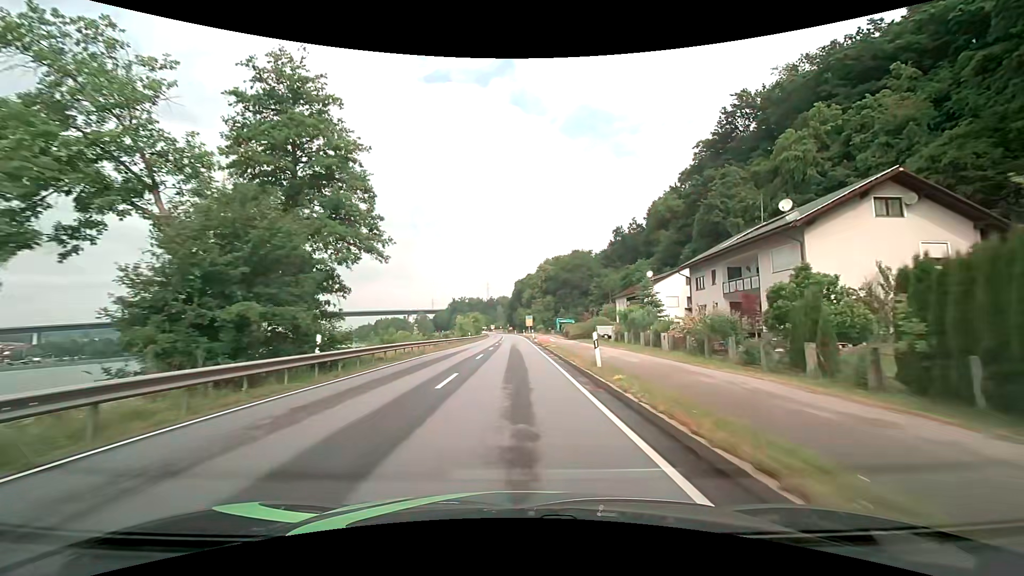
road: primary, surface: asphalt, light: Day
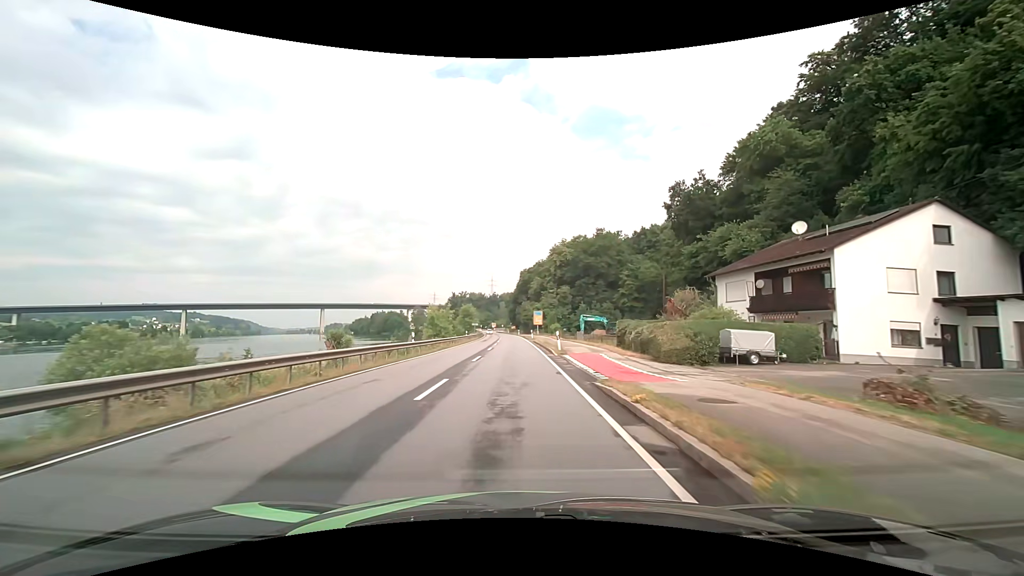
(-0.1, +38.0) m; -1°
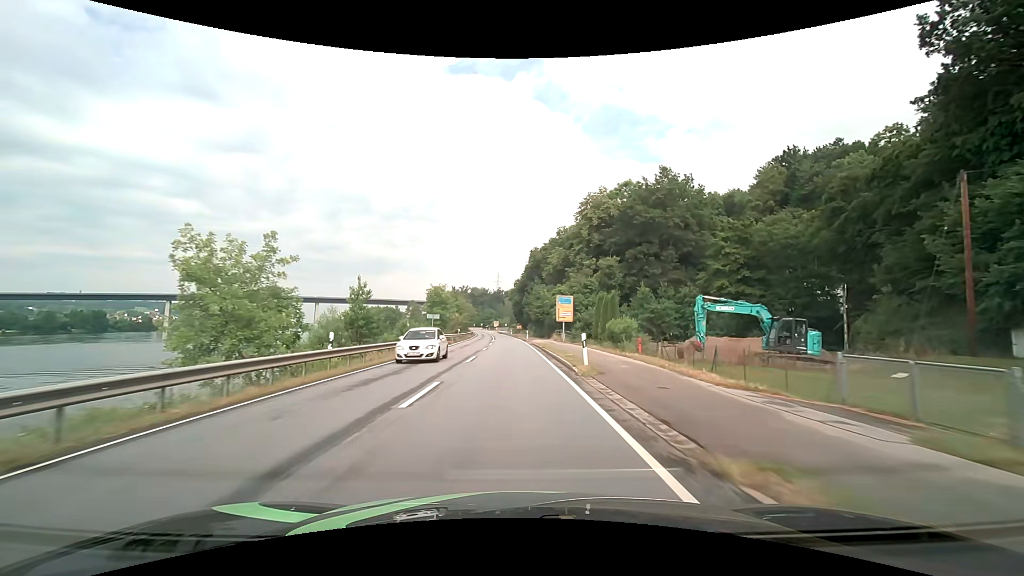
(0.0, +49.1) m; -1°
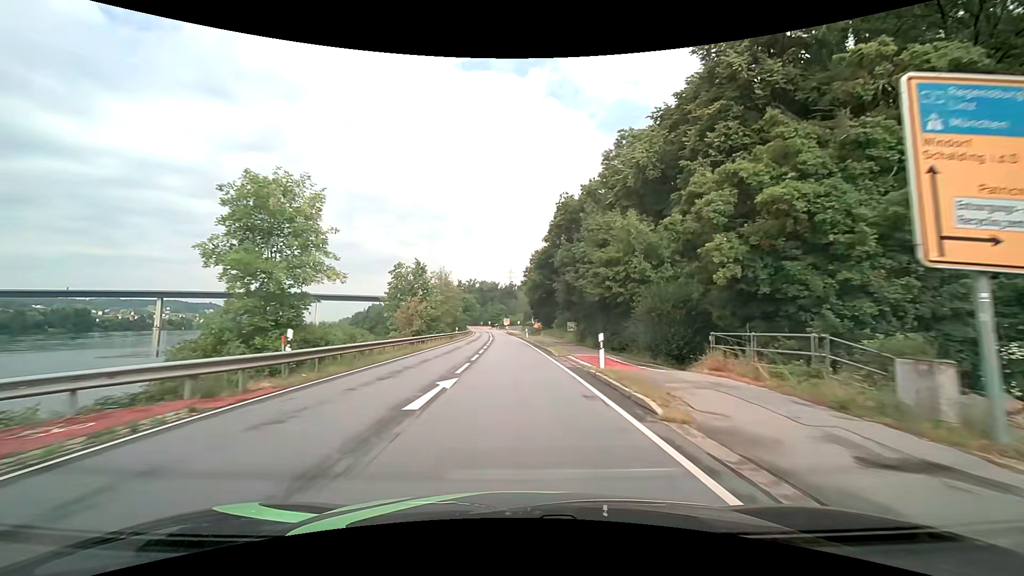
(-0.7, +48.2) m; -1°
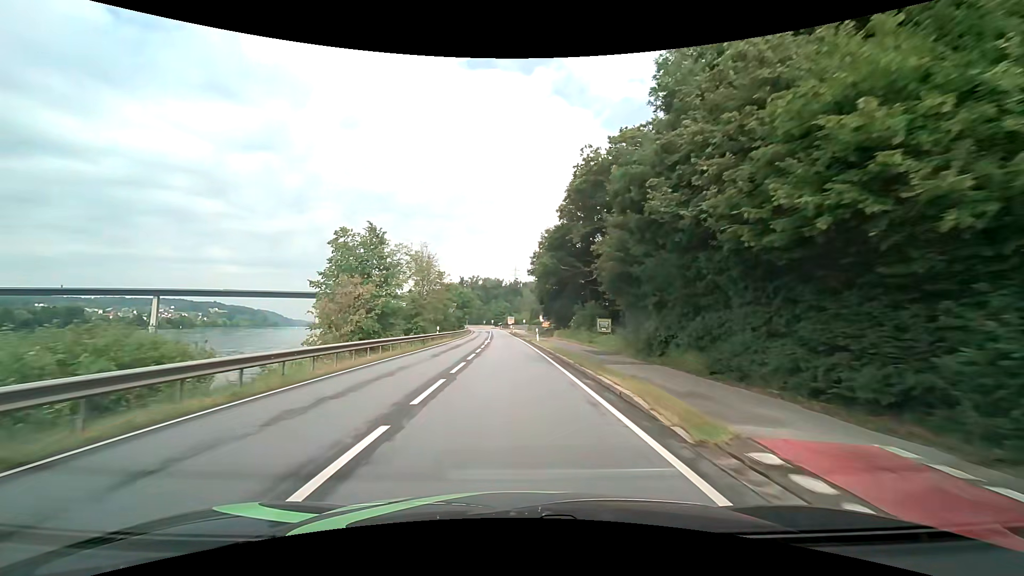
(-0.1, +18.0) m; -1°
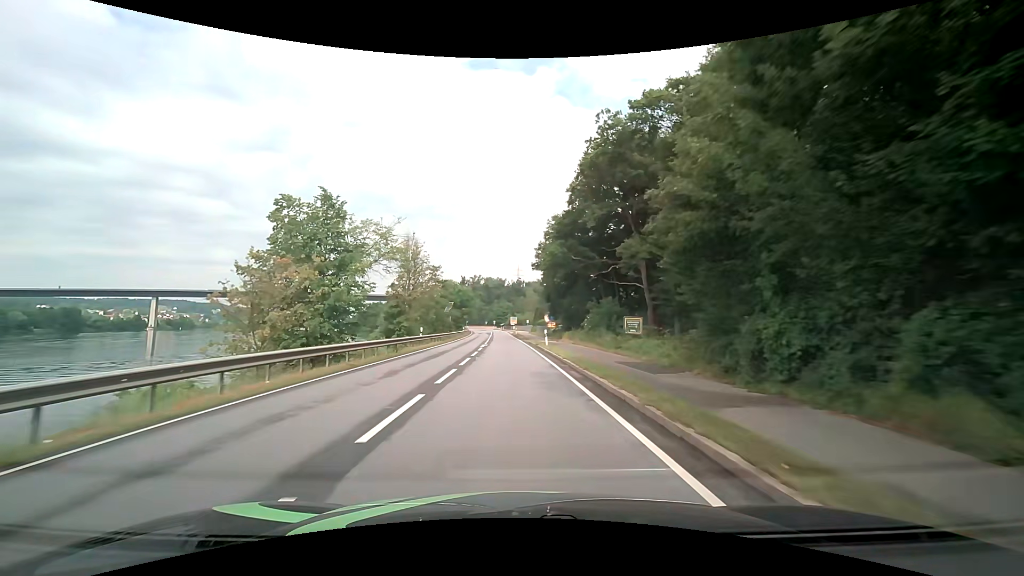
(0.0, +8.7) m; 0°
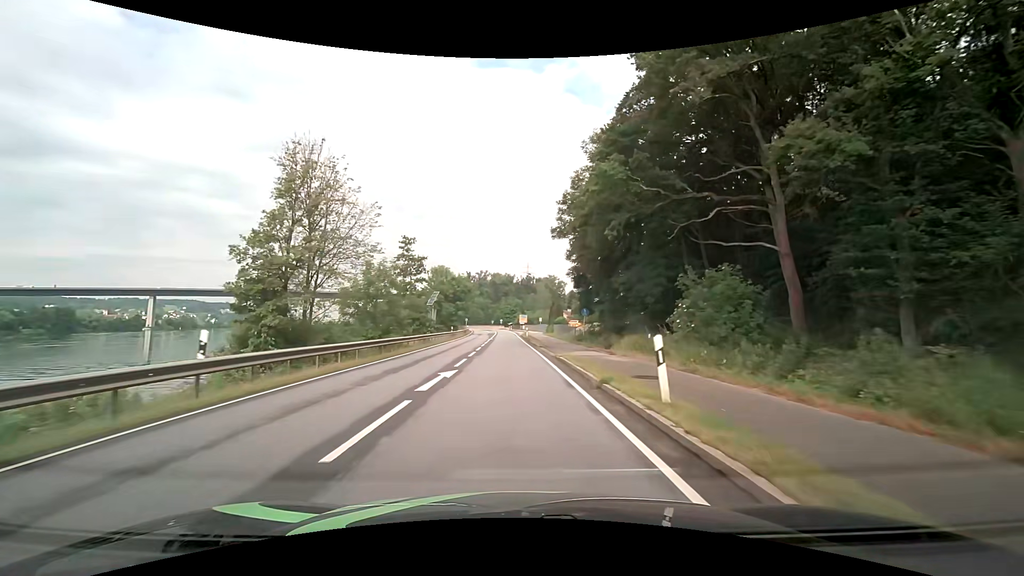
(-0.2, +24.8) m; -1°
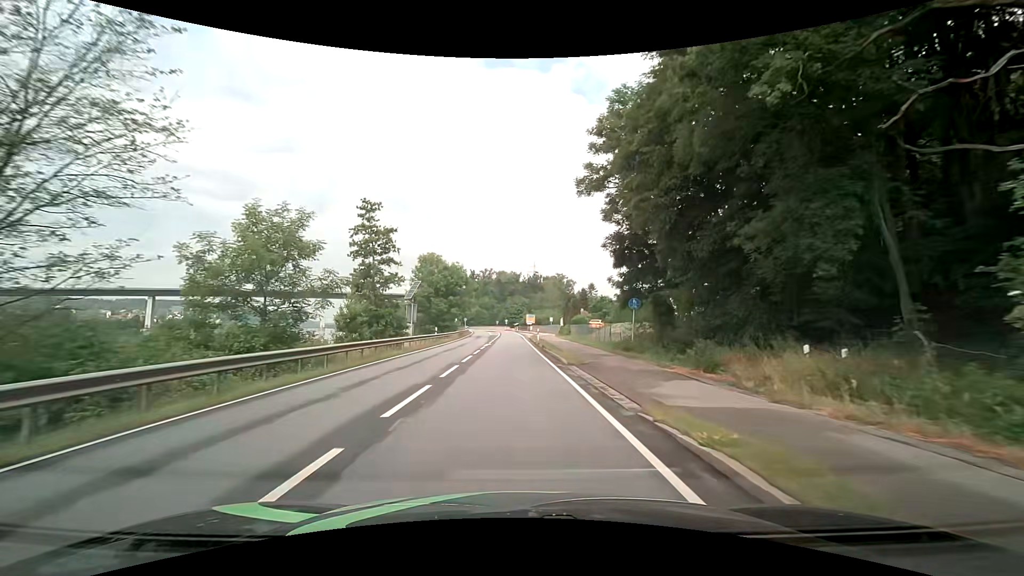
(-0.2, +15.5) m; -1°
(0, +10) (0, +20) (0, +30) (0, +40) (0, +50) (-1, +60) (0, +70) (-1, +80) (-1, +90) (-1, +100) m
